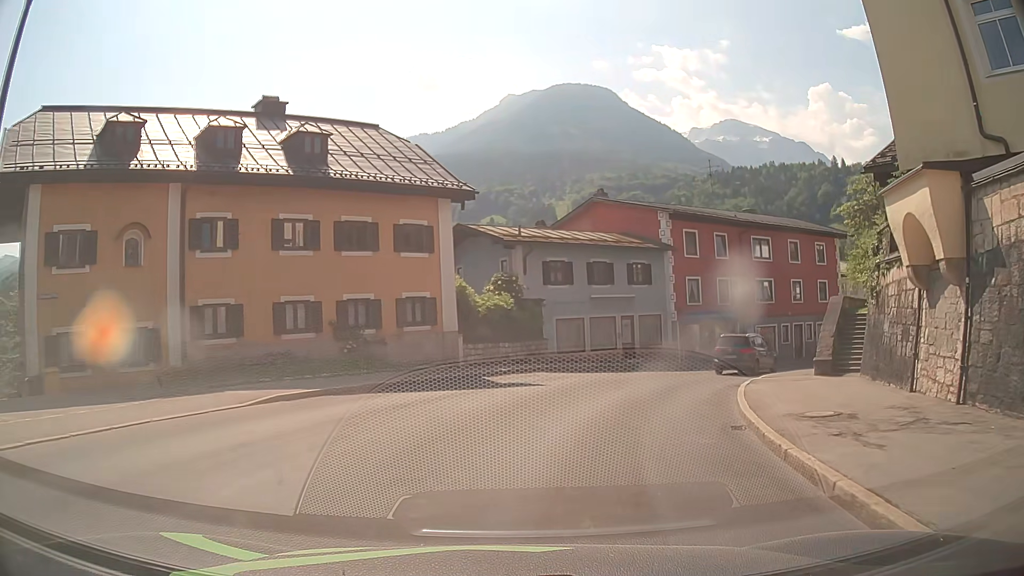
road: tertiary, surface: asphalt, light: Day
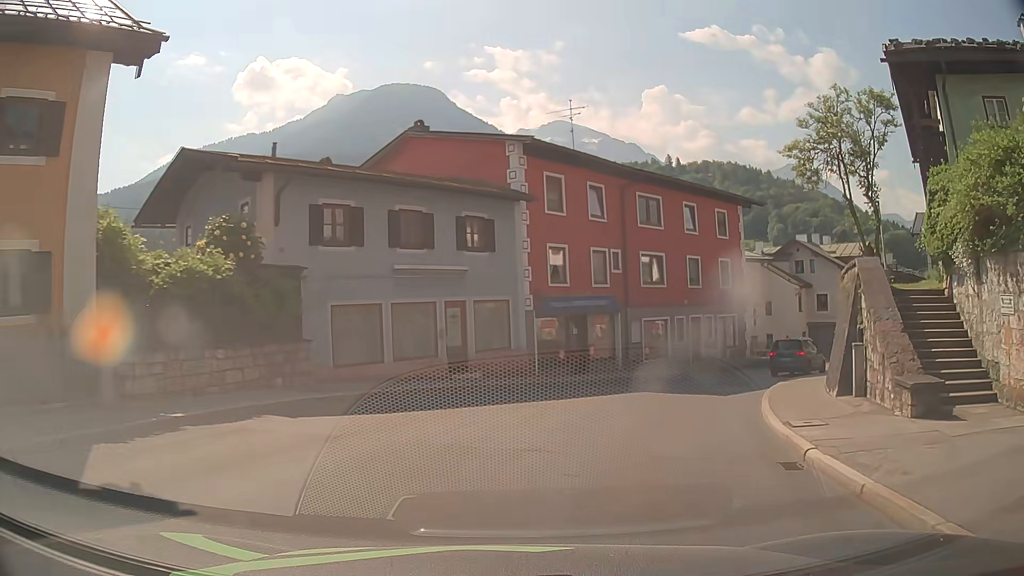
(+1.7, +13.6) m; +15°
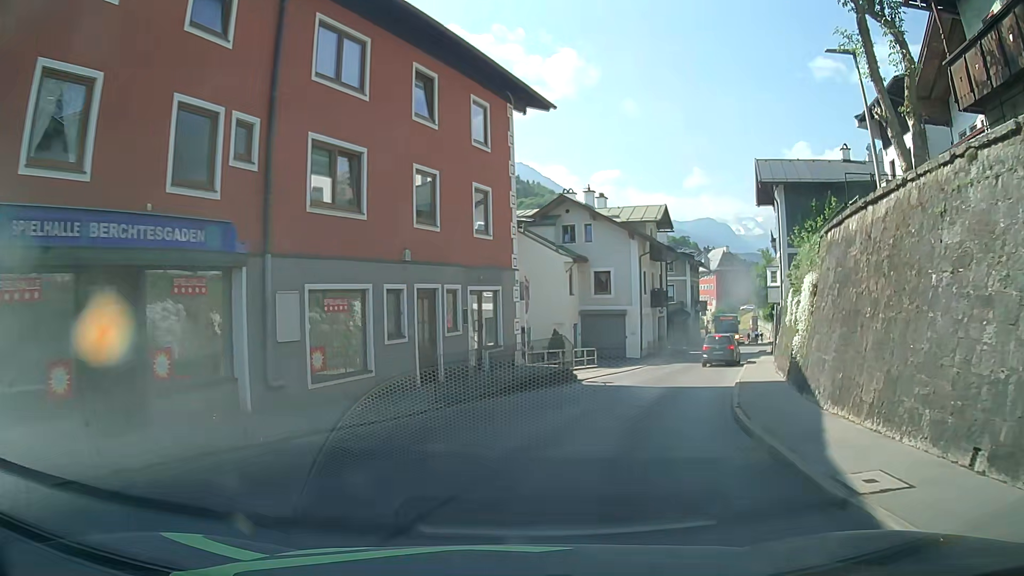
(+3.8, +17.0) m; +24°
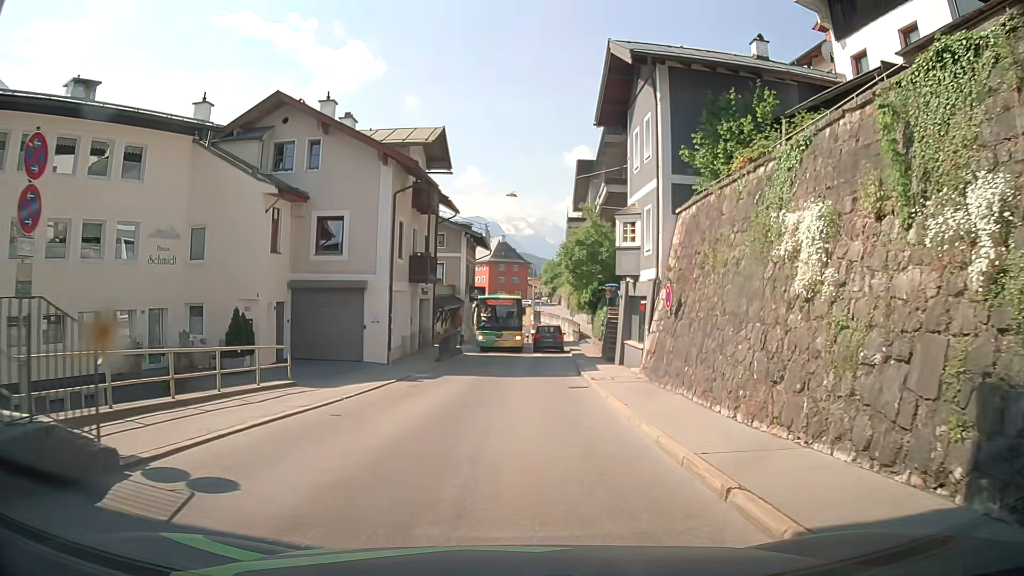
(+3.3, +16.3) m; +20°
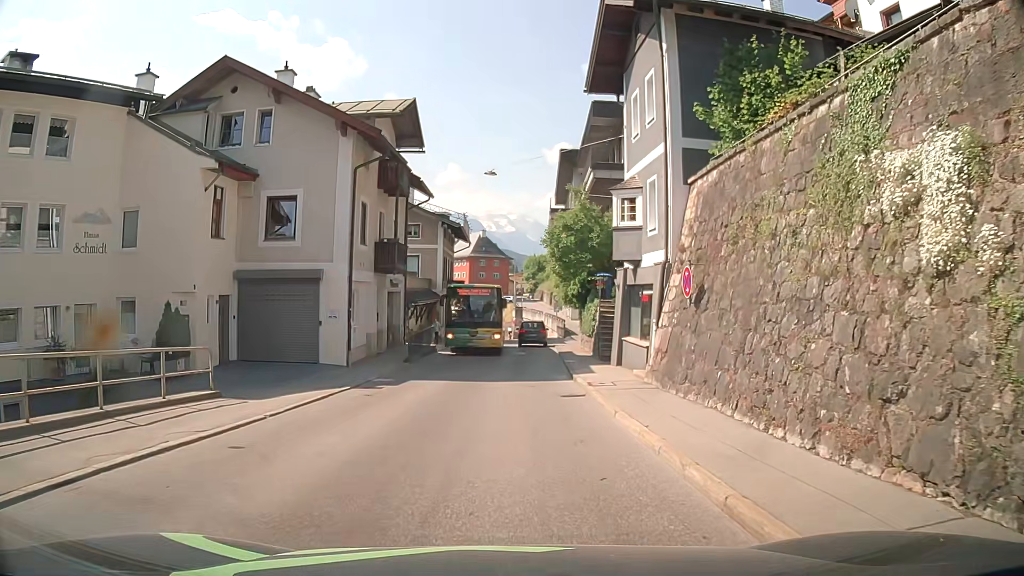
(+0.1, +3.3) m; +2°
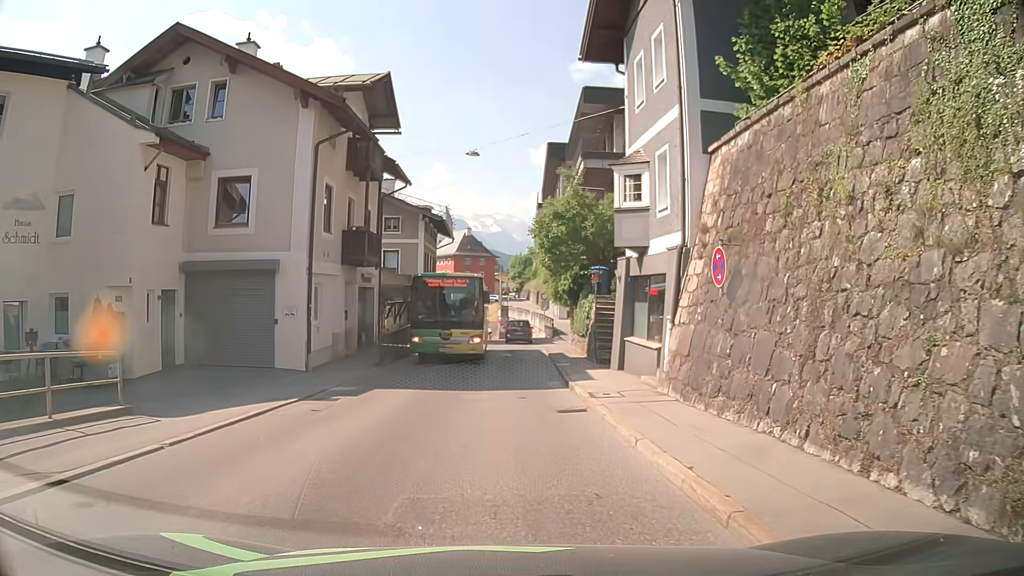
(+0.1, +2.7) m; +3°
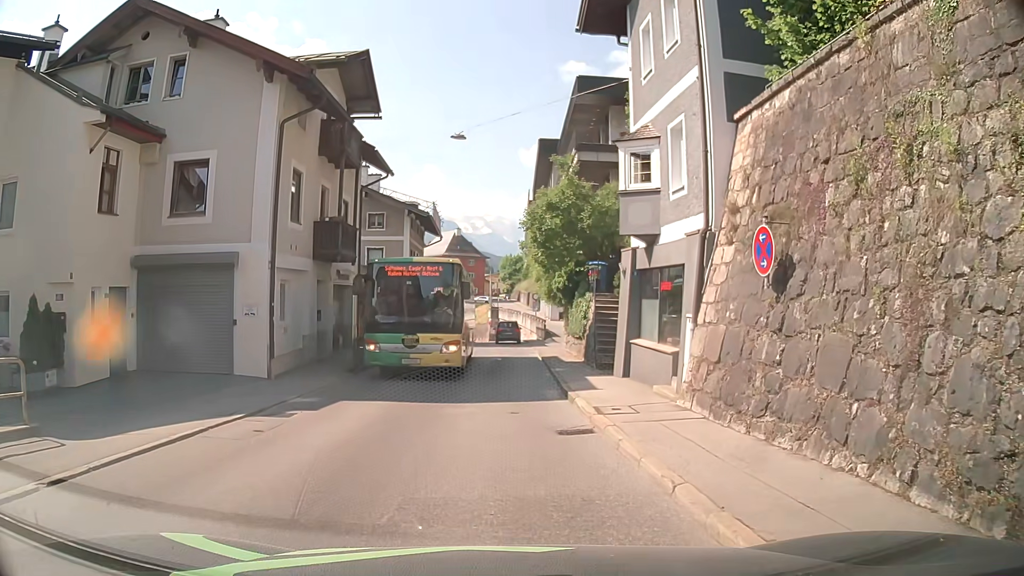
(0.0, +2.1) m; 0°
